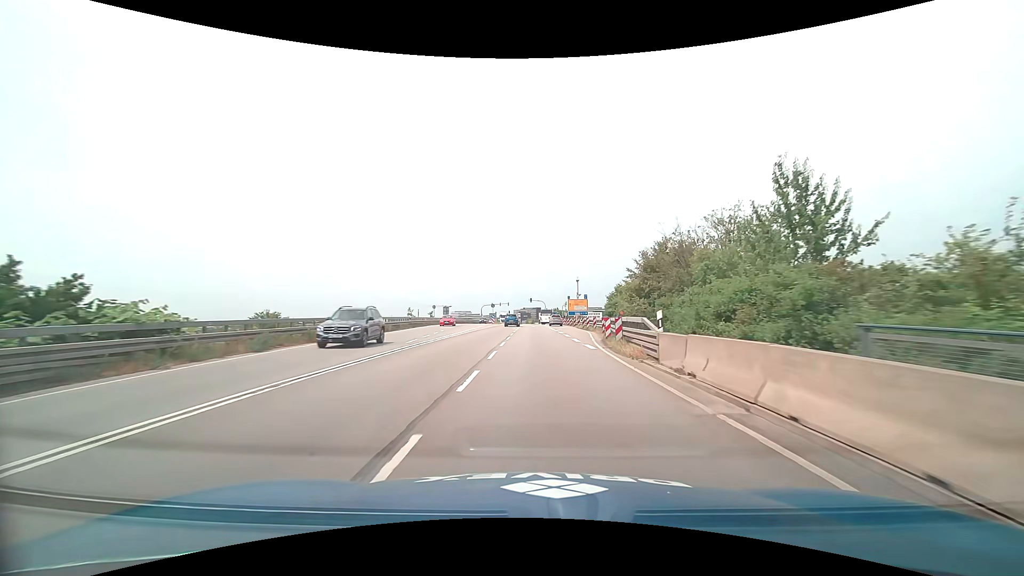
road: primary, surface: asphalt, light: Day
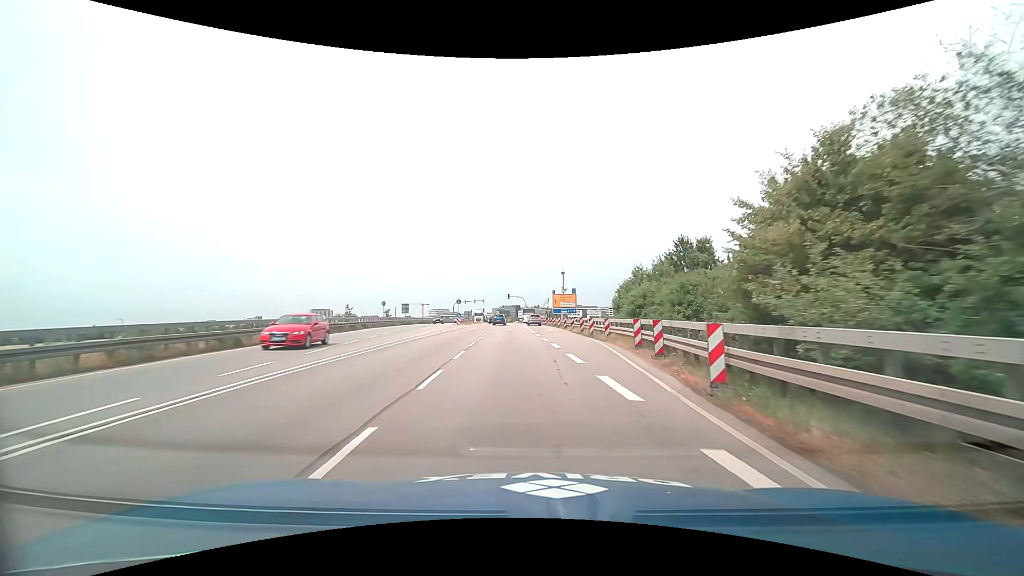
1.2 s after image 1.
(+0.2, +17.5) m; +2°
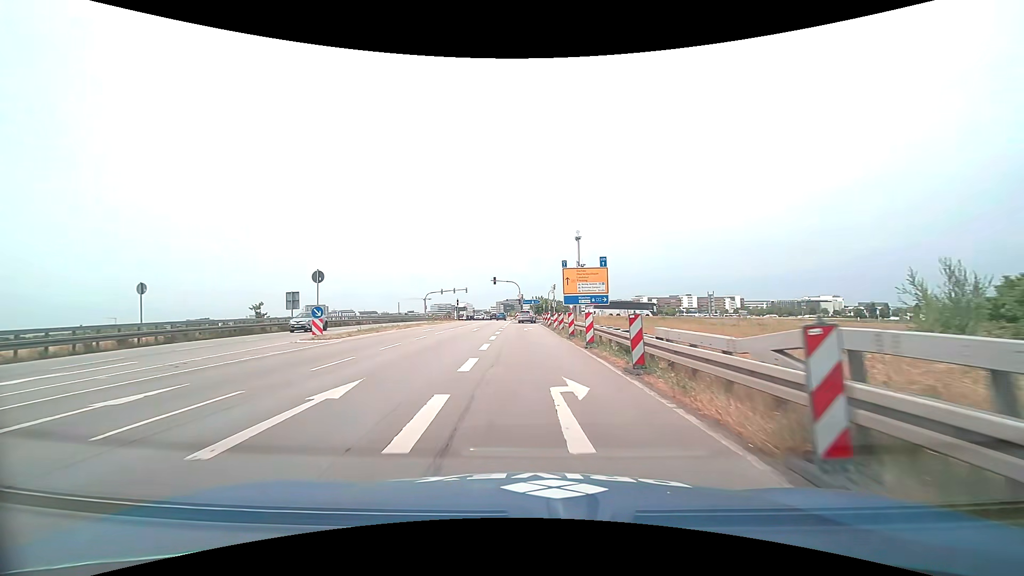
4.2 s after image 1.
(+1.3, +39.1) m; 0°
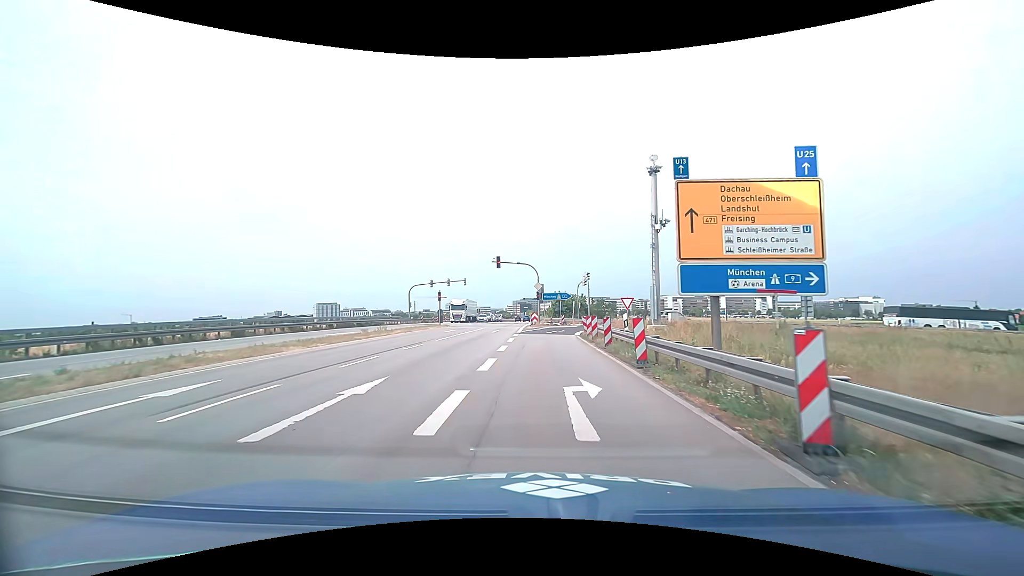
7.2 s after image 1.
(-1.0, +29.0) m; -2°
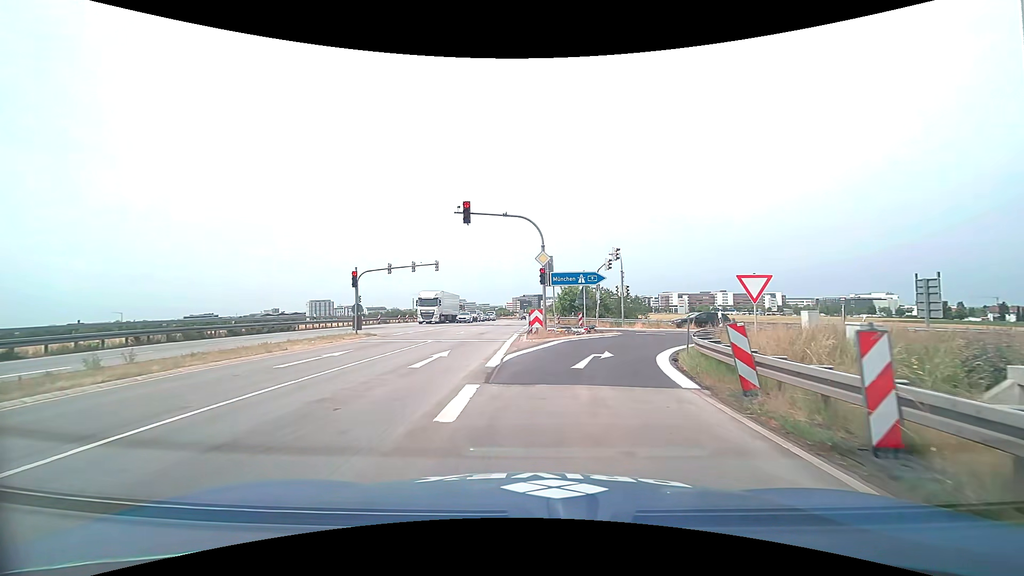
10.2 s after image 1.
(0.0, +23.2) m; 0°
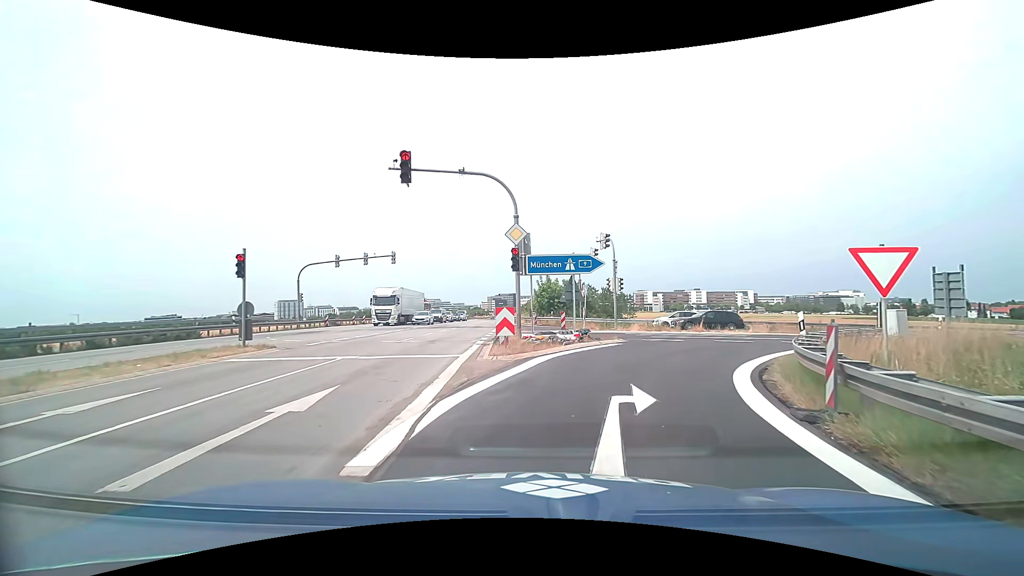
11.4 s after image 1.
(+0.1, +7.8) m; +2°
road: motorway_link
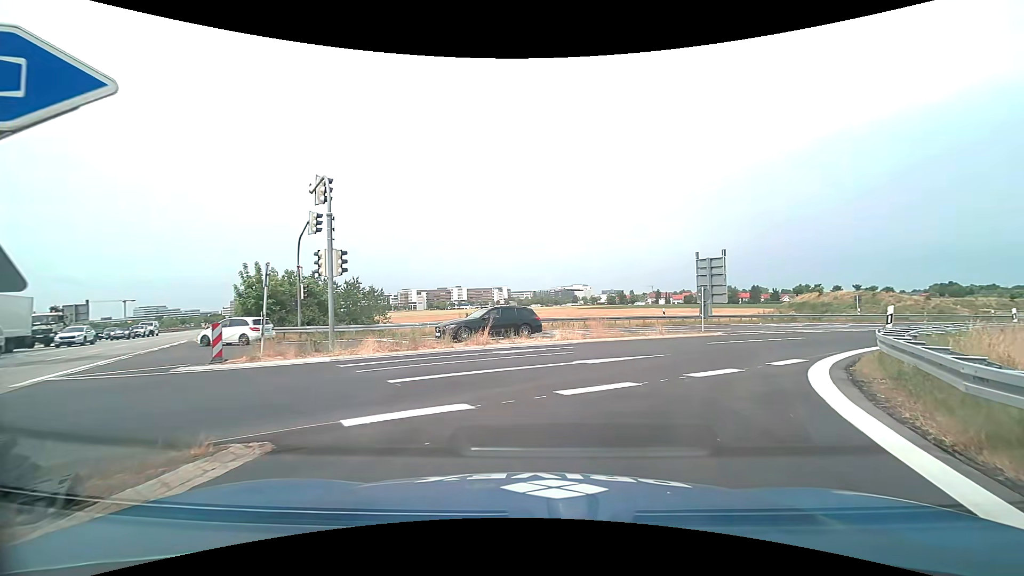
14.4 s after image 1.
(+3.0, +14.8) m; +26°
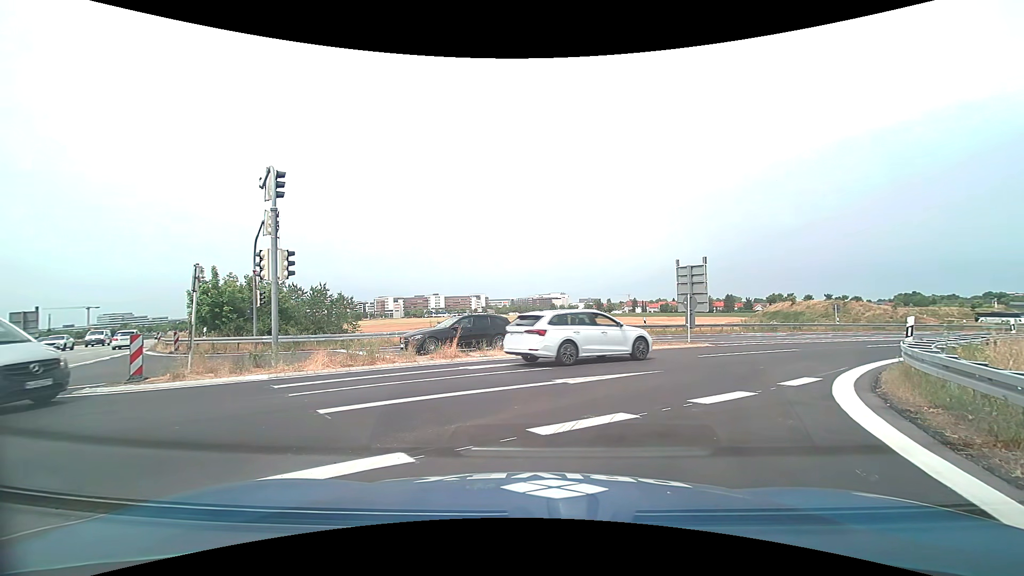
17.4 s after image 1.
(0.0, +1.8) m; +2°
(+2, +10) (+8, +18) (+16, +24) (+24, +30) (+32, +35) (+41, +40) (+49, +45) (+58, +50) (+66, +56) (+74, +62) m
